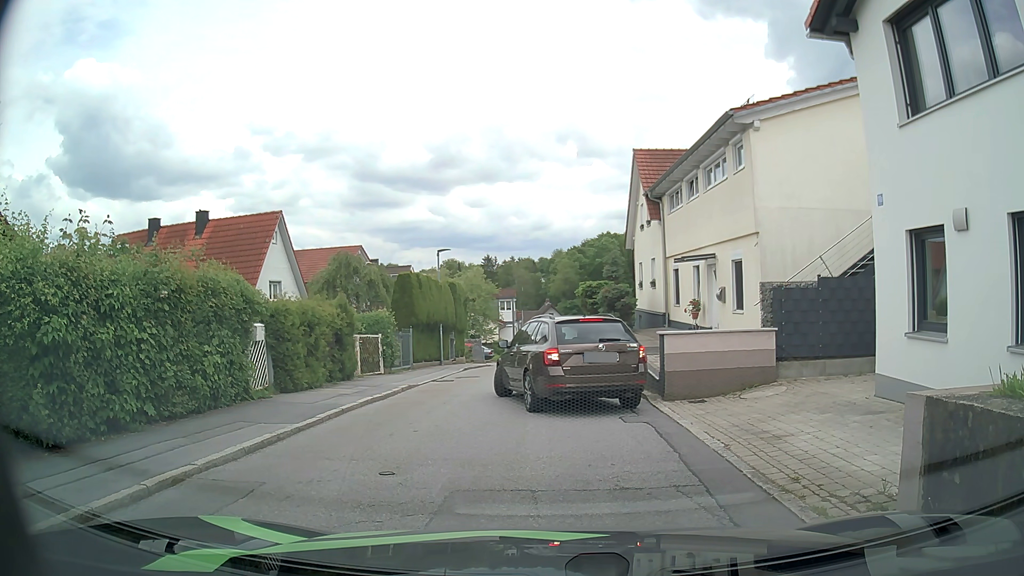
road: residential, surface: asphalt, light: Day
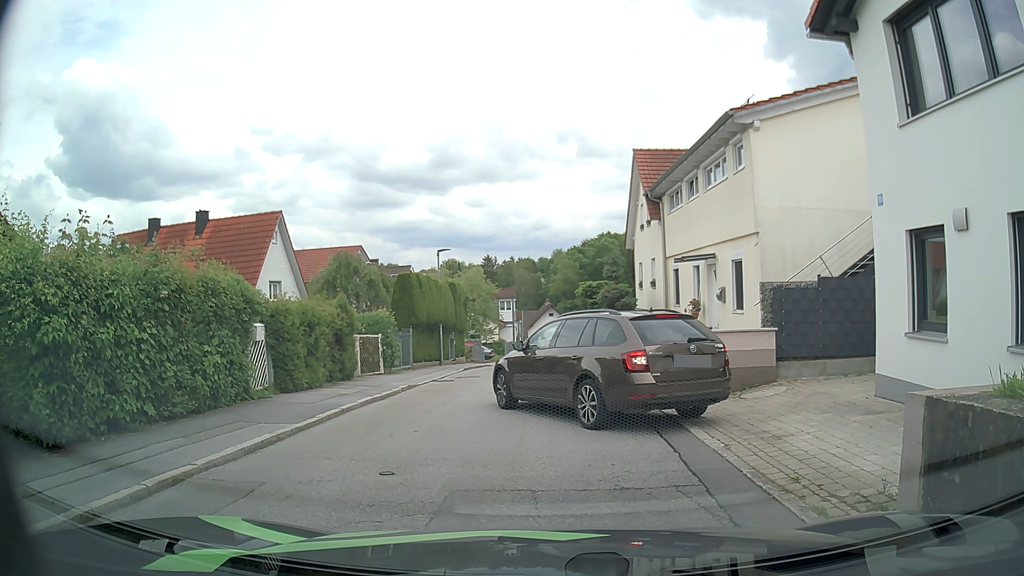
(0.0, 0.0) m; 0°
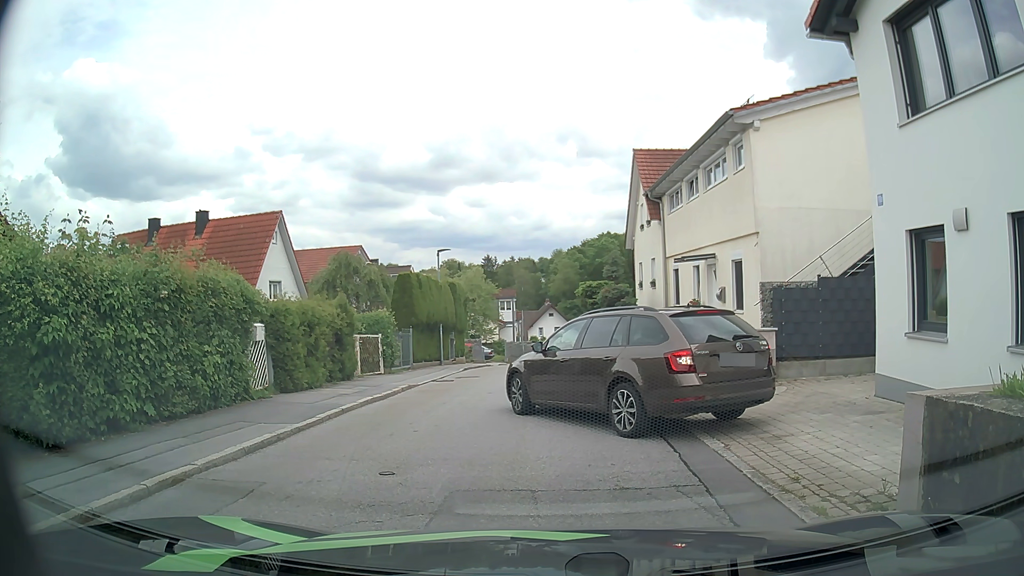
(0.0, 0.0) m; 0°
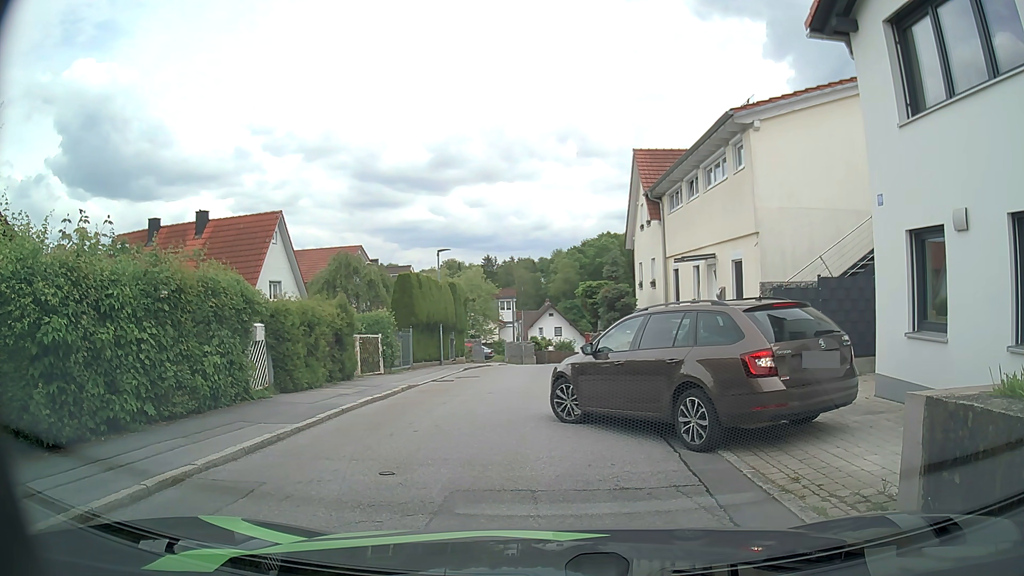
(0.0, 0.0) m; 0°
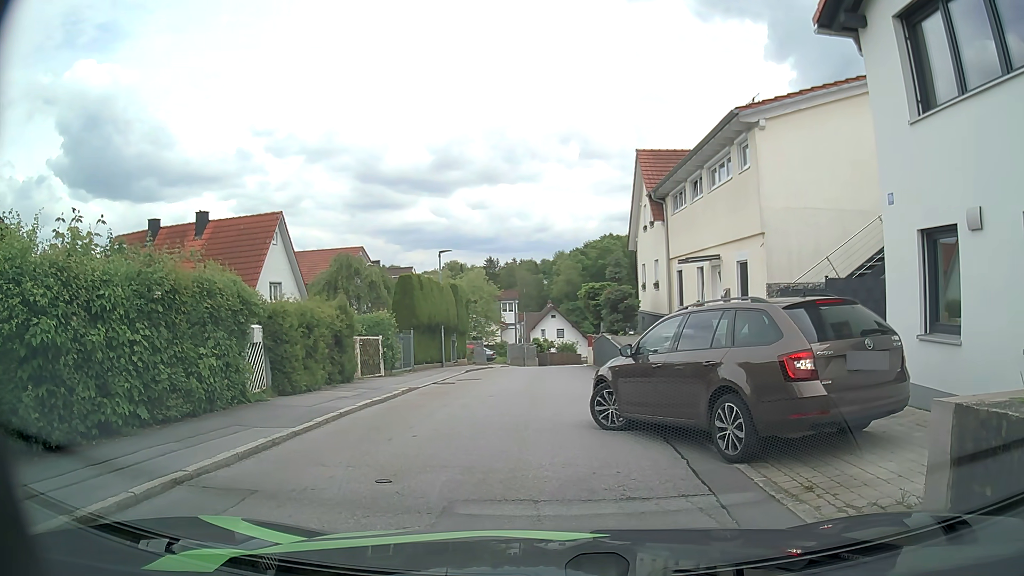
(0.0, +0.2) m; 0°
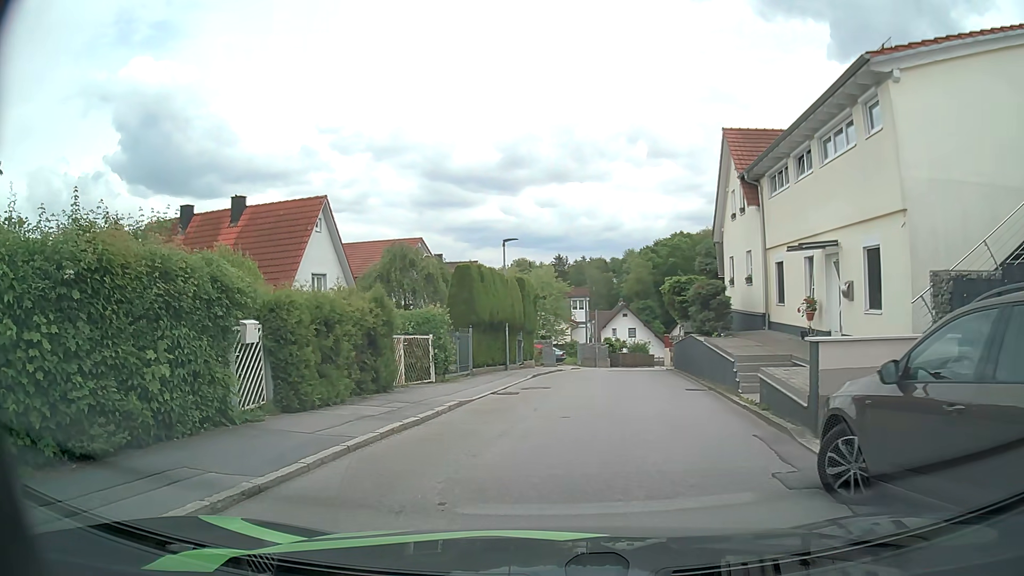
(-0.2, +3.7) m; -6°
